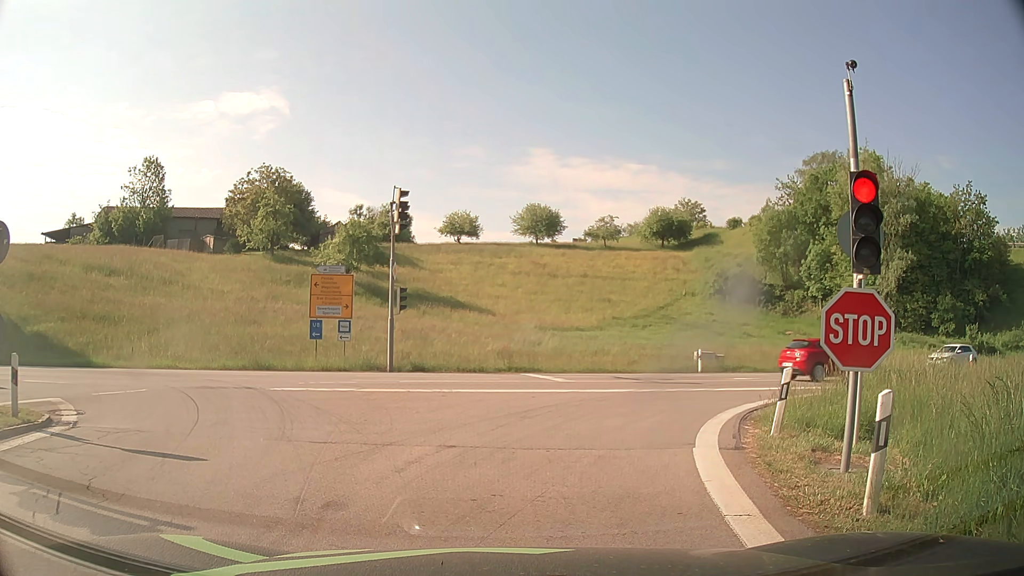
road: motorway_link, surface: asphalt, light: Day
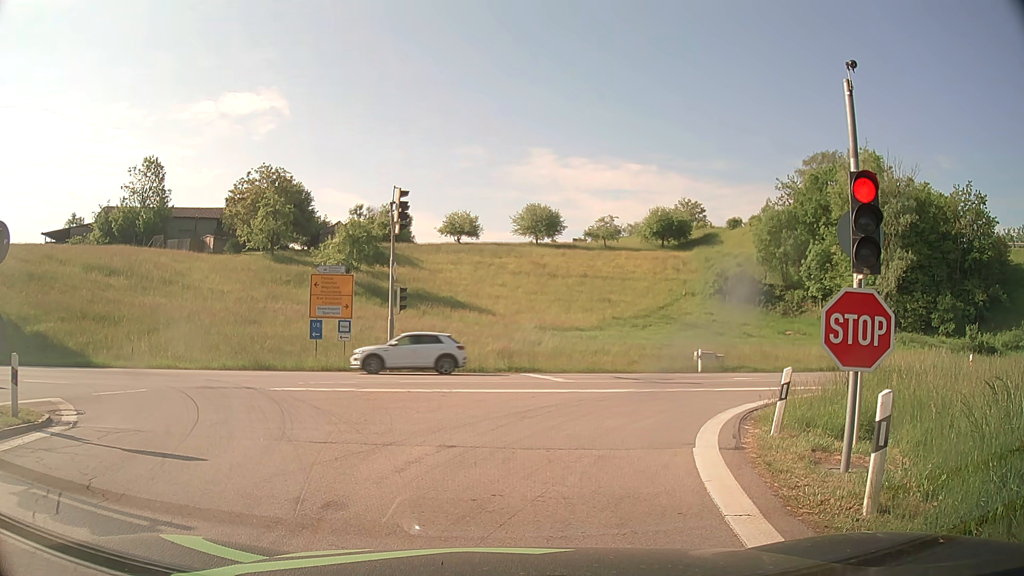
(0.0, 0.0) m; 0°
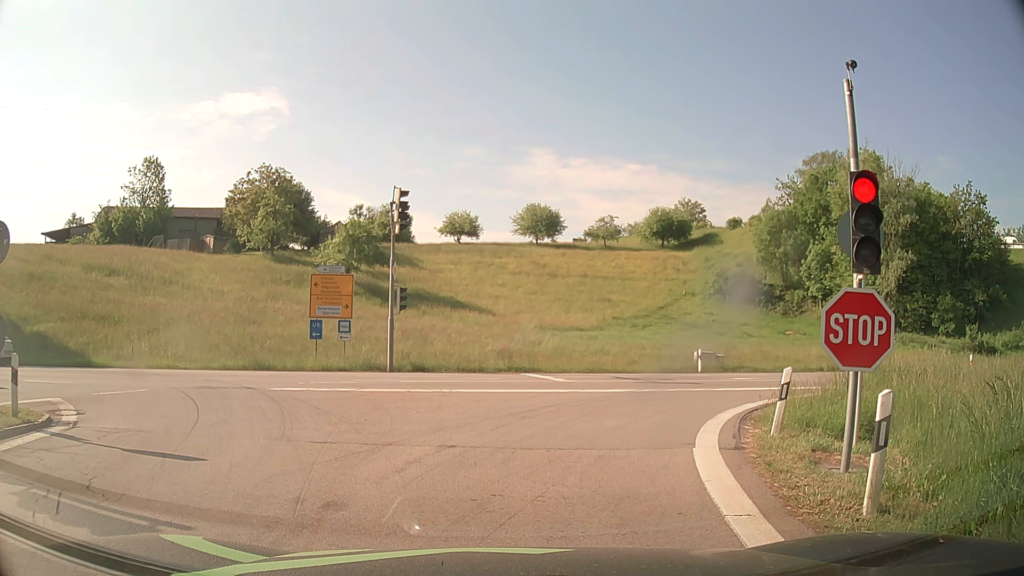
(0.0, 0.0) m; 0°
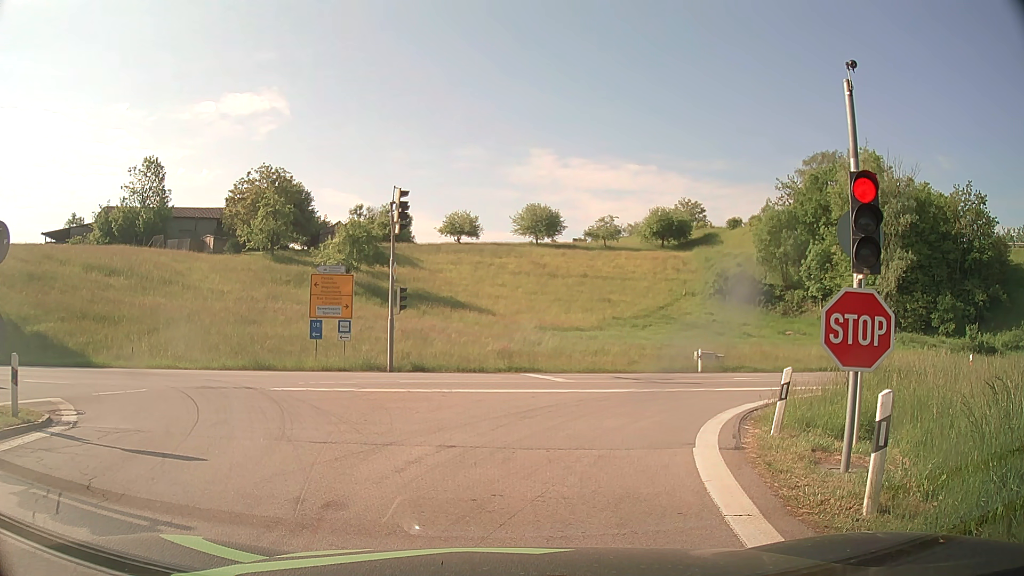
(0.0, 0.0) m; 0°
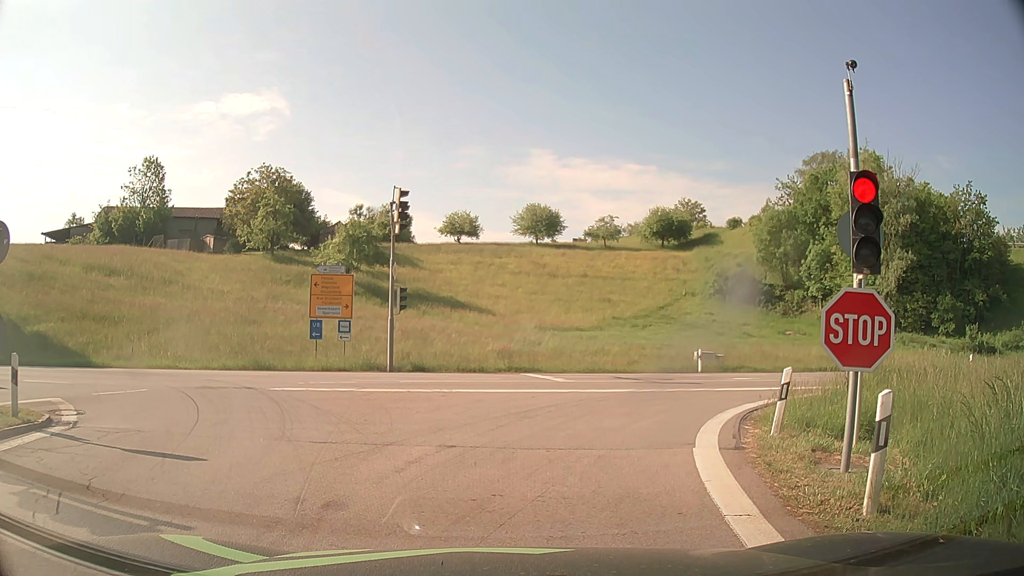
(0.0, 0.0) m; 0°
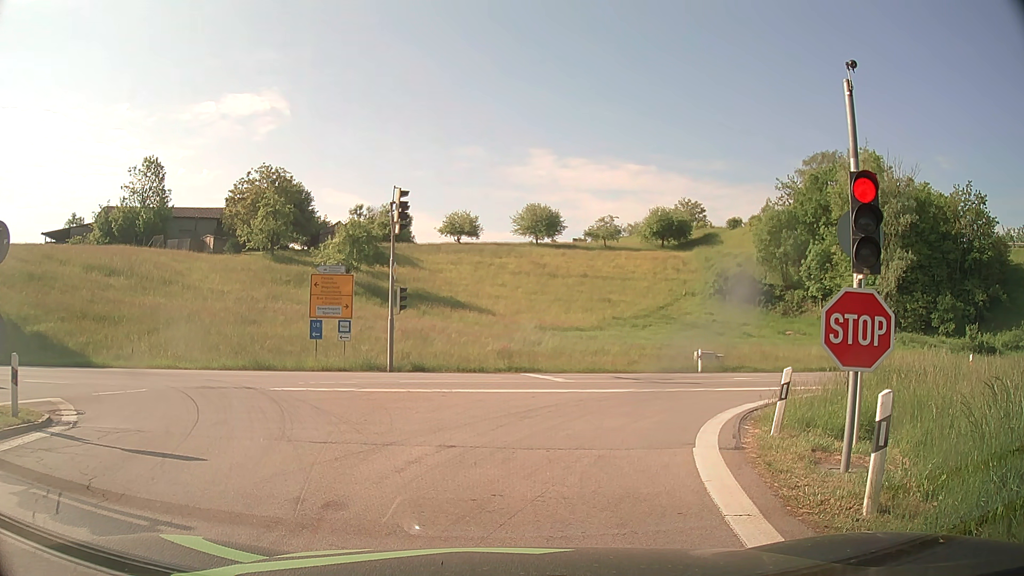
(0.0, 0.0) m; 0°
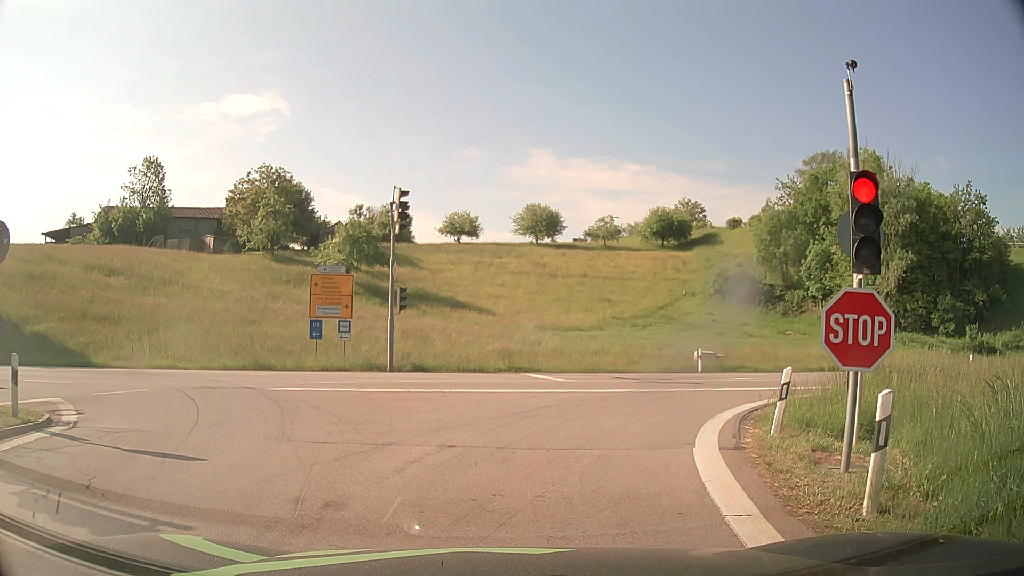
(0.0, 0.0) m; 0°
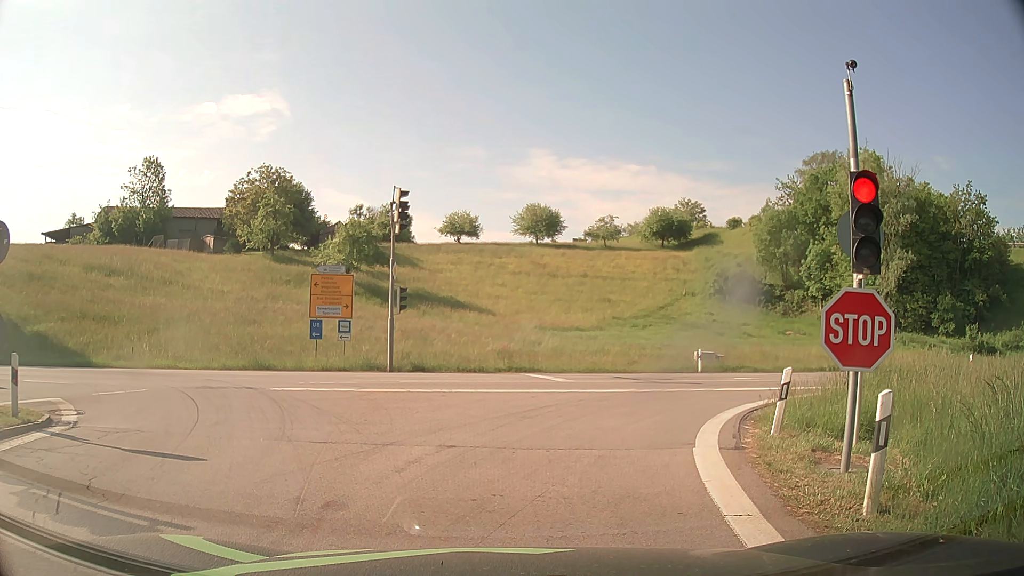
(0.0, 0.0) m; 0°
(+1, +10) (+5, +19) (+14, +24) (+24, +26) (+33, +28) (+43, +30) (+53, +32) (+63, +35) (+72, +38) (+82, +41) m
